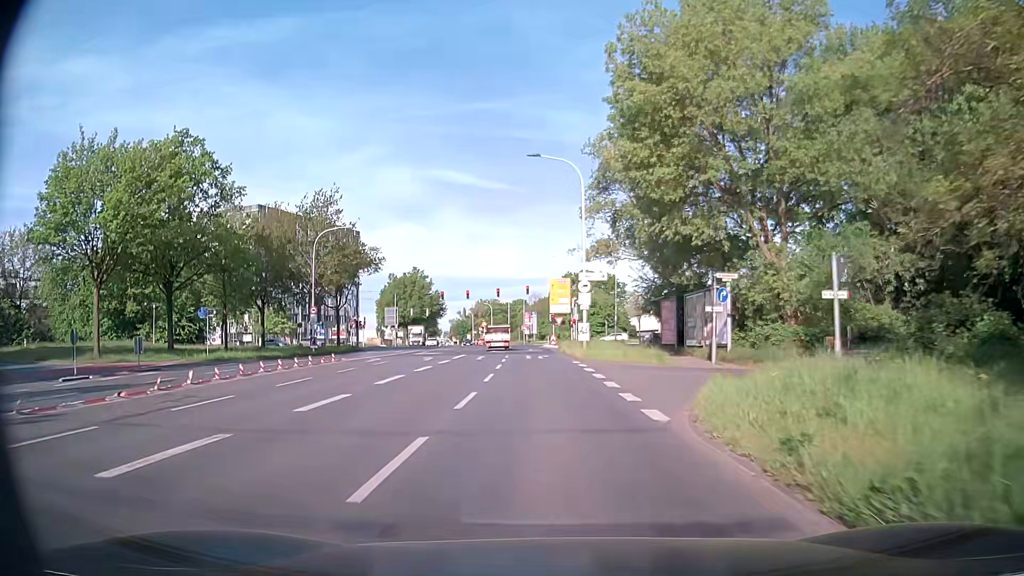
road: secondary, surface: asphalt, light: Day
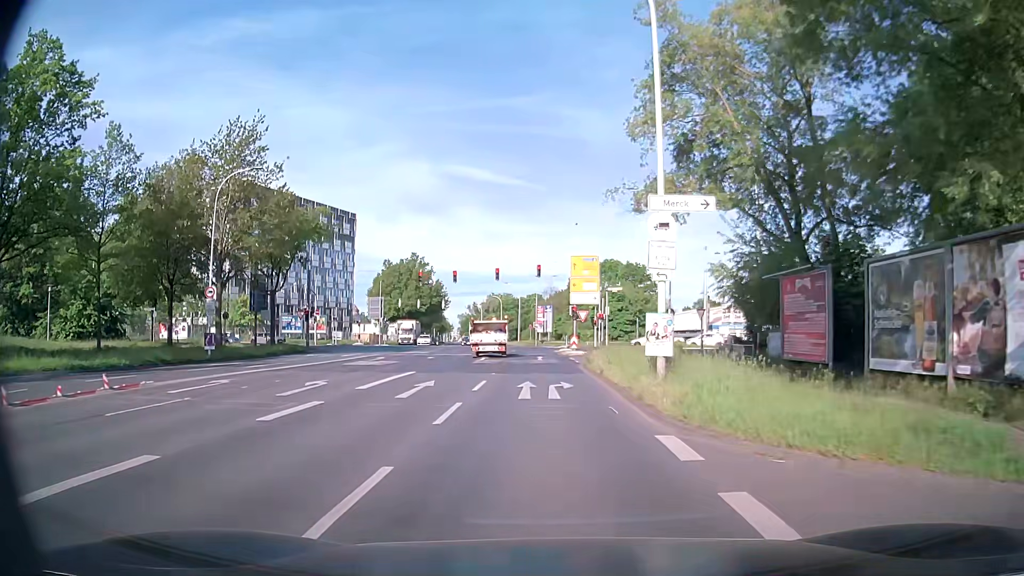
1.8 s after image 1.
(-0.2, +19.8) m; -1°
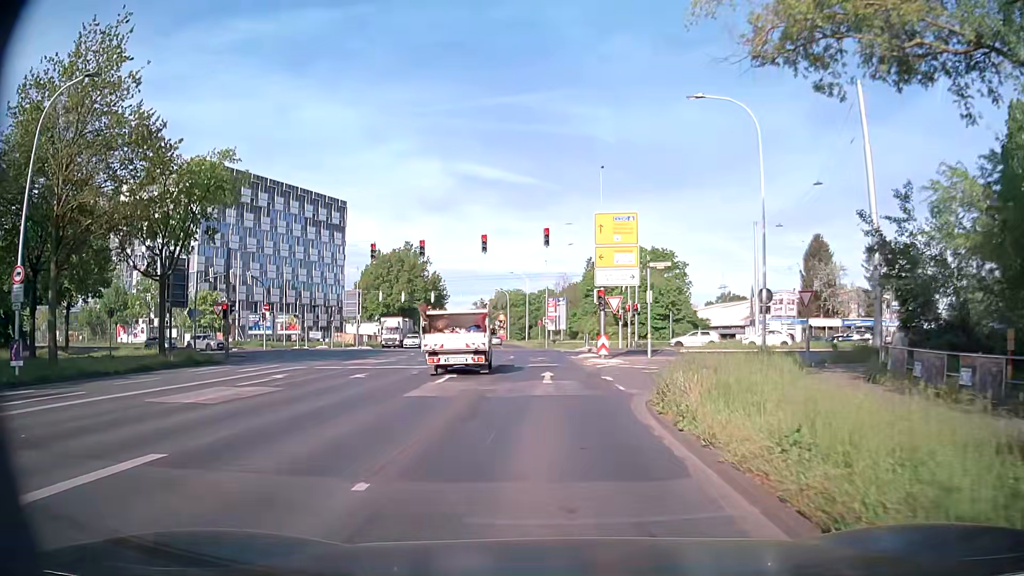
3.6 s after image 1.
(-0.2, +16.0) m; -1°
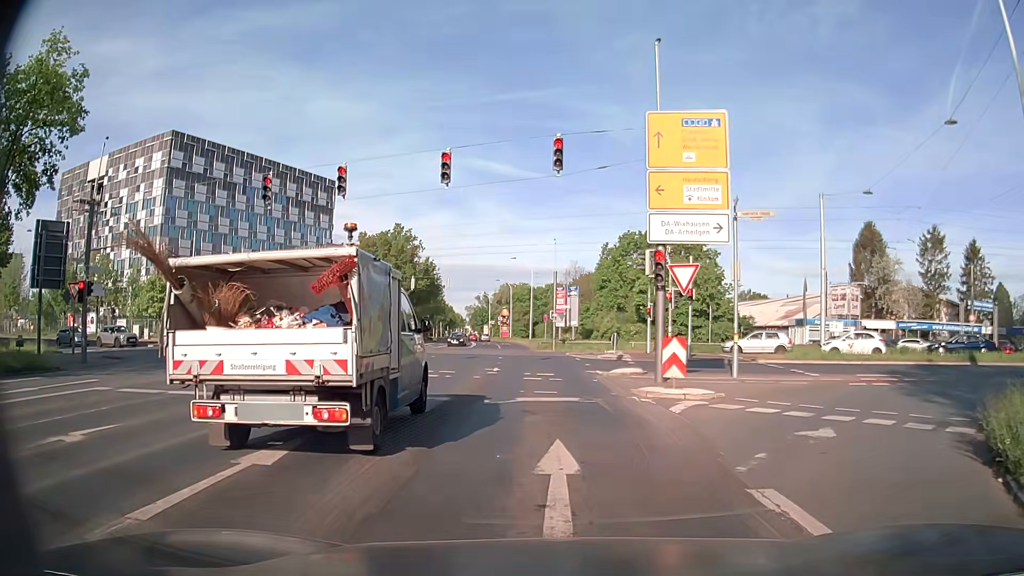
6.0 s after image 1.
(-0.2, +14.1) m; 0°
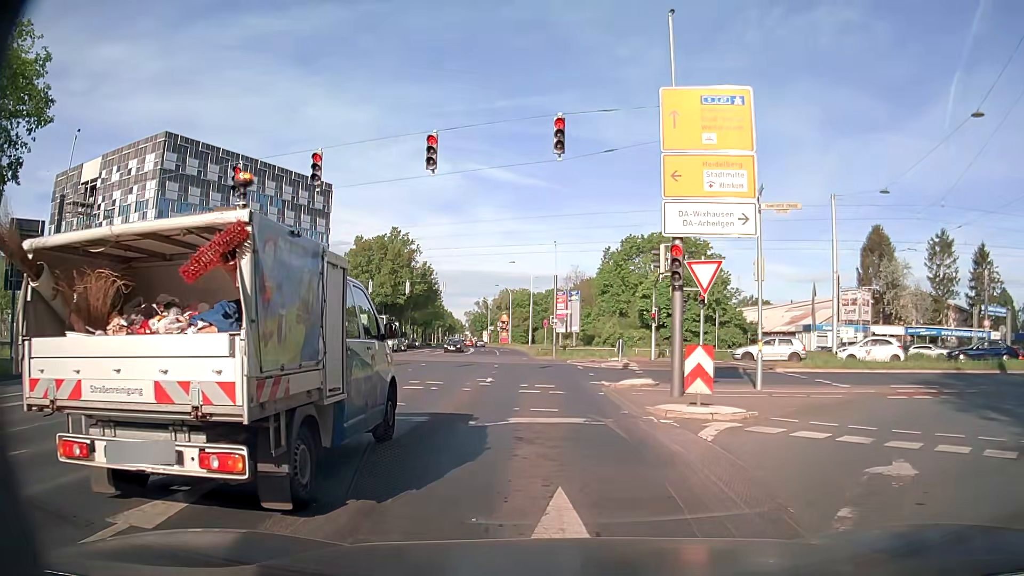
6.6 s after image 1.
(0.0, +2.1) m; 0°
